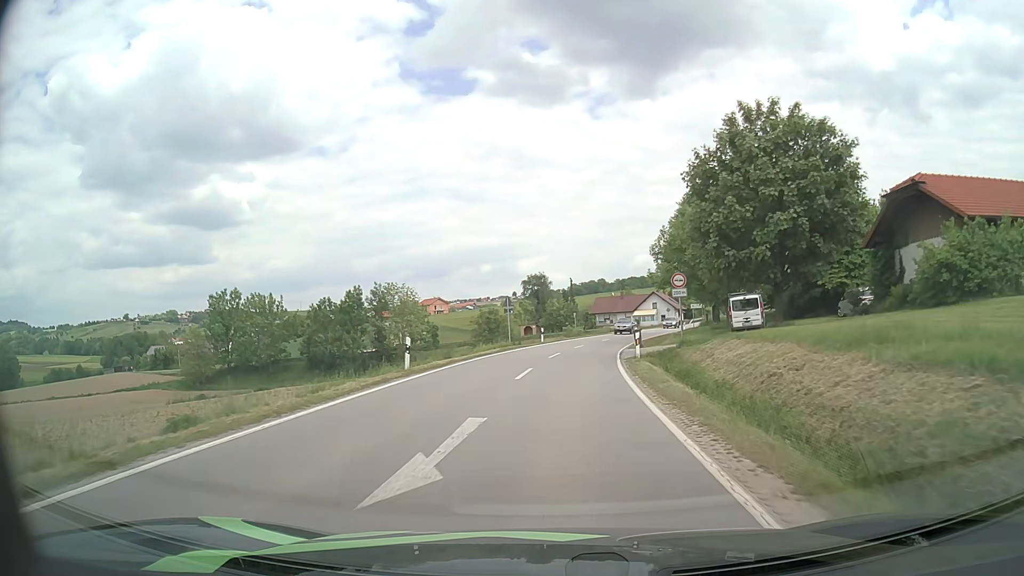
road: secondary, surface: asphalt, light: Day
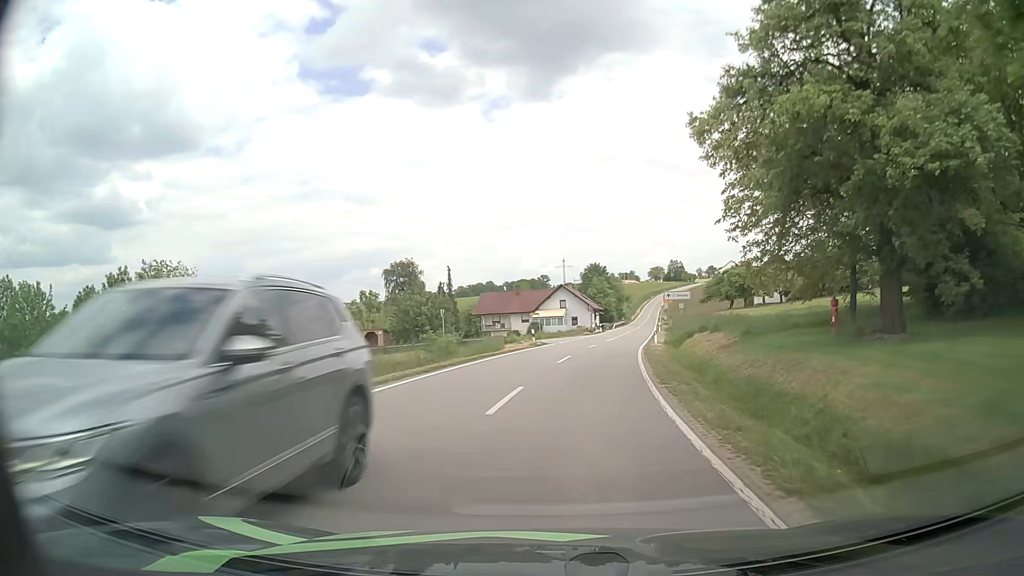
(+2.6, +39.1) m; +9°
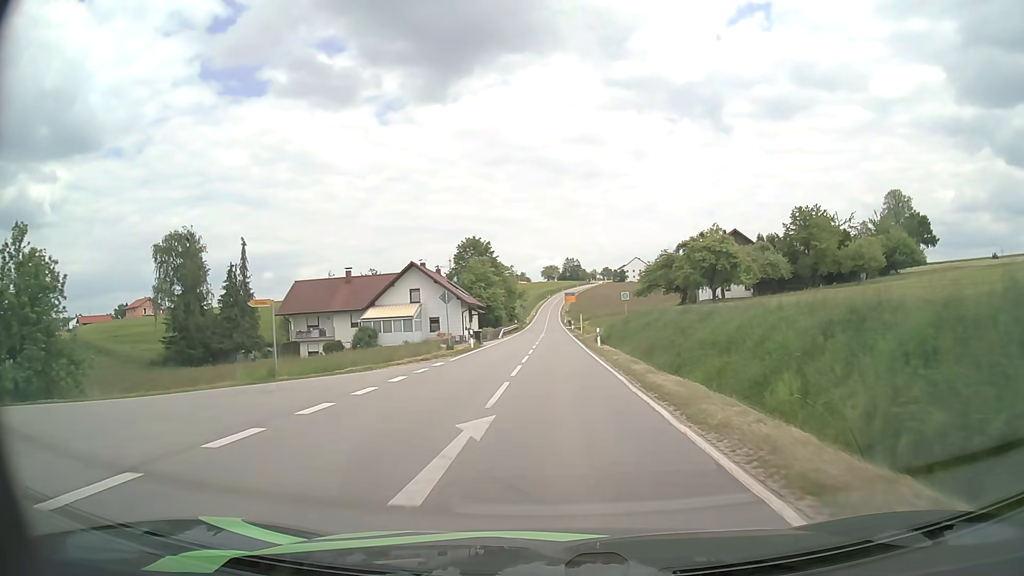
(+4.1, +42.2) m; +10°
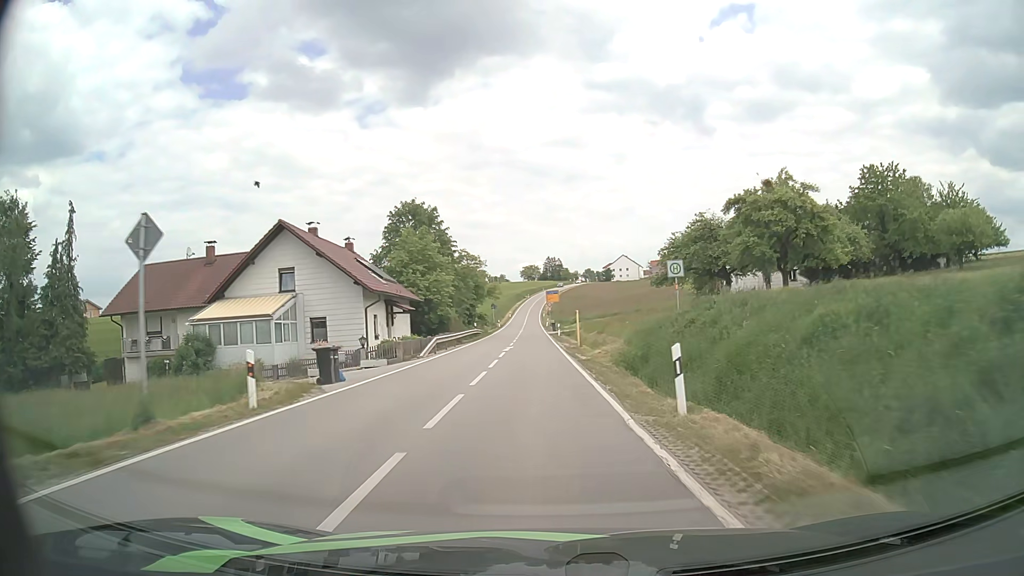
(+0.5, +26.7) m; +2°
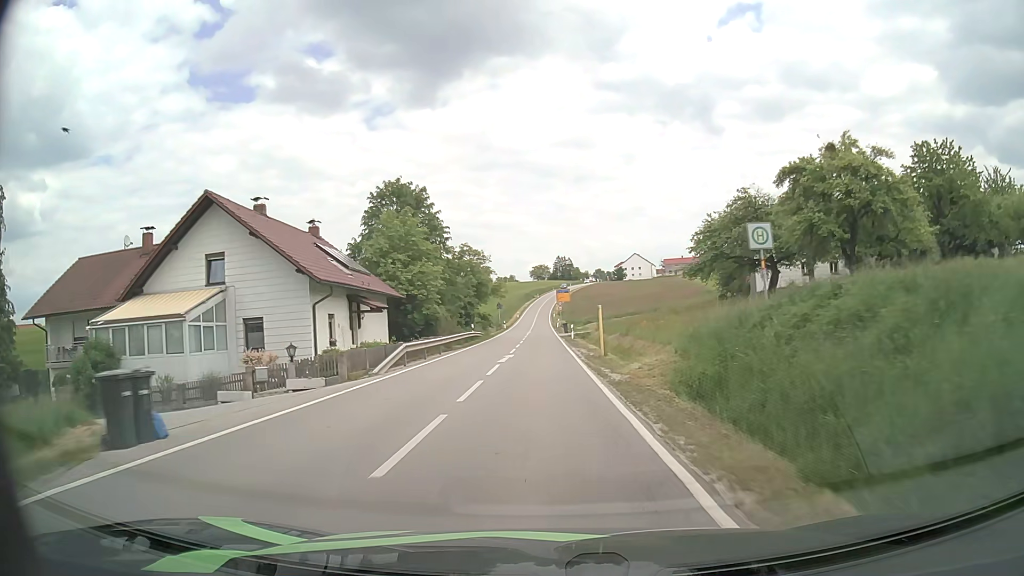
(-0.1, +9.1) m; -1°
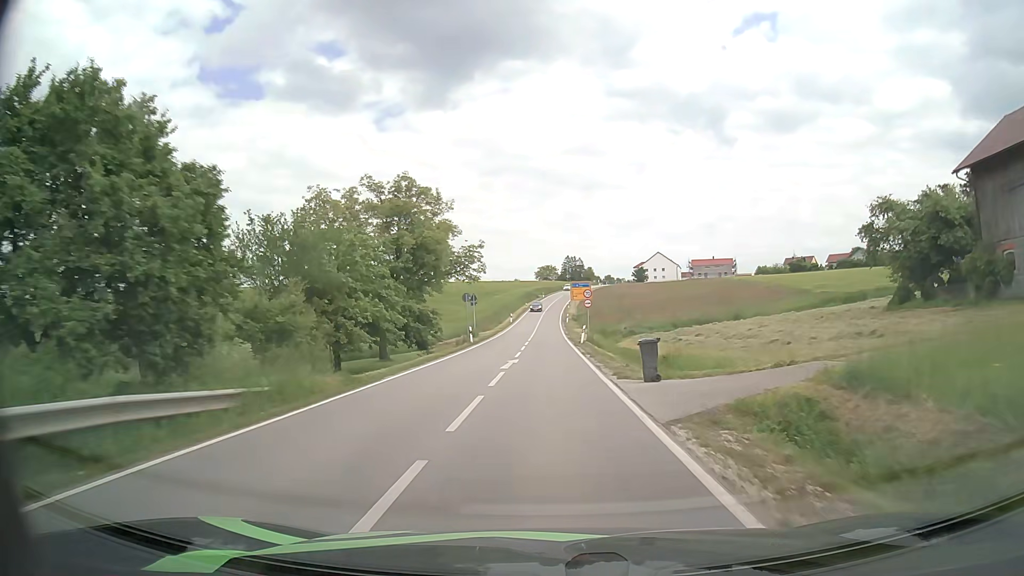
(-0.8, +45.4) m; -1°
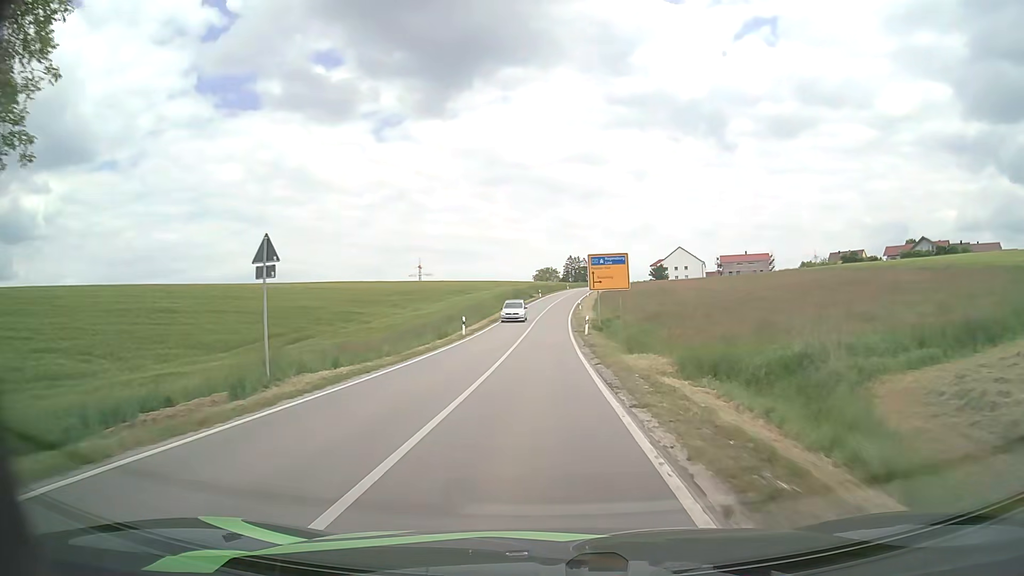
(+0.3, +44.7) m; 0°
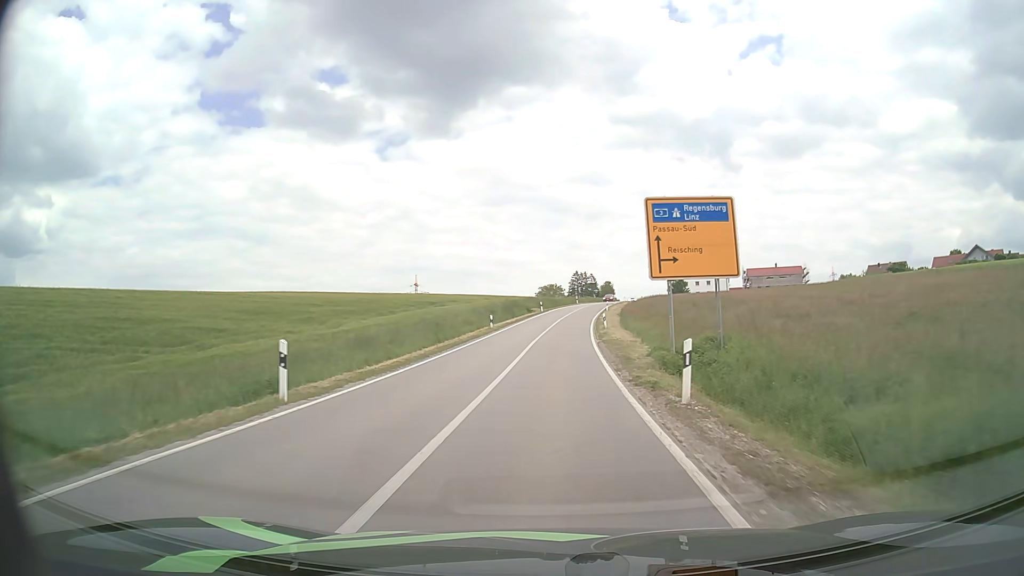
(-0.1, +26.5) m; 0°
(0, +10) (0, +20) (0, +30) (+1, +40) (+2, +50) (+3, +60) (+4, +70) (+5, +80) (+7, +90) (+9, +99) m
